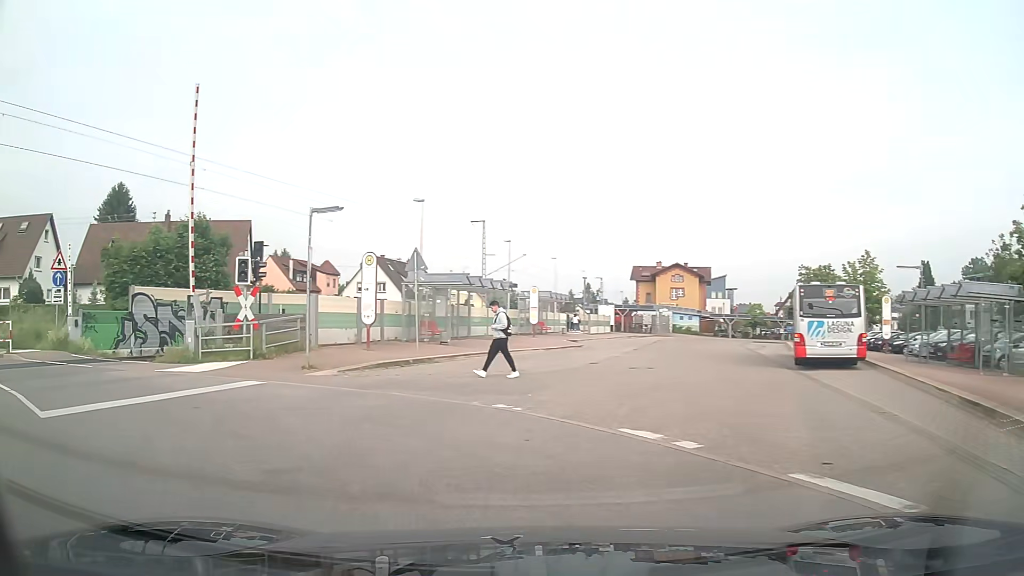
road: unclassified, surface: asphalt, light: Day
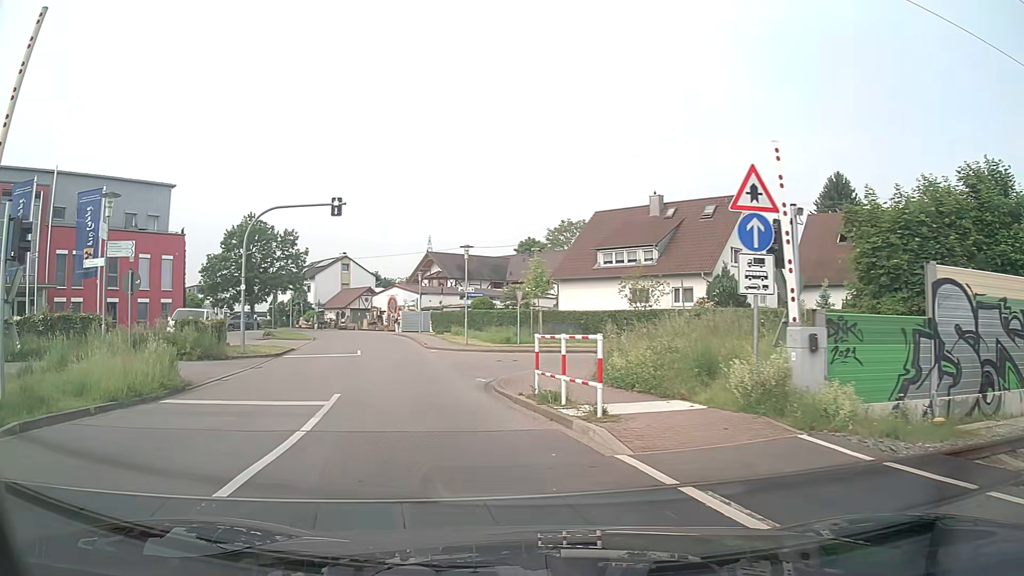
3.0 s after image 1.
(-8.6, +12.6) m; -63°
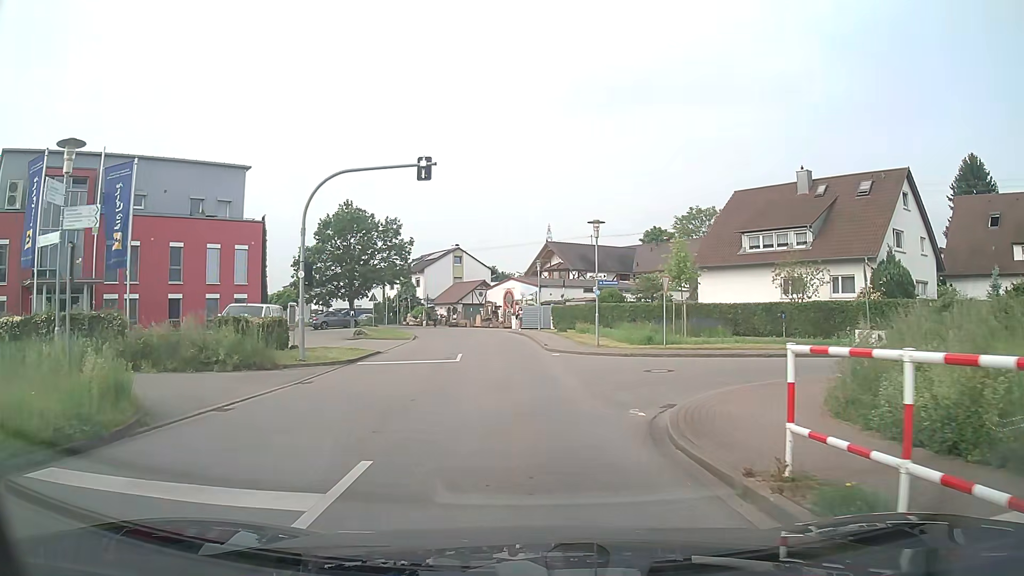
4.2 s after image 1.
(-0.7, +6.7) m; -10°
(0, +10) (-1, +20) (-1, +30) (-2, +40) (-3, +50) (-7, +59) (-12, +68) (-17, +76) (-22, +85) (-27, +94) m
